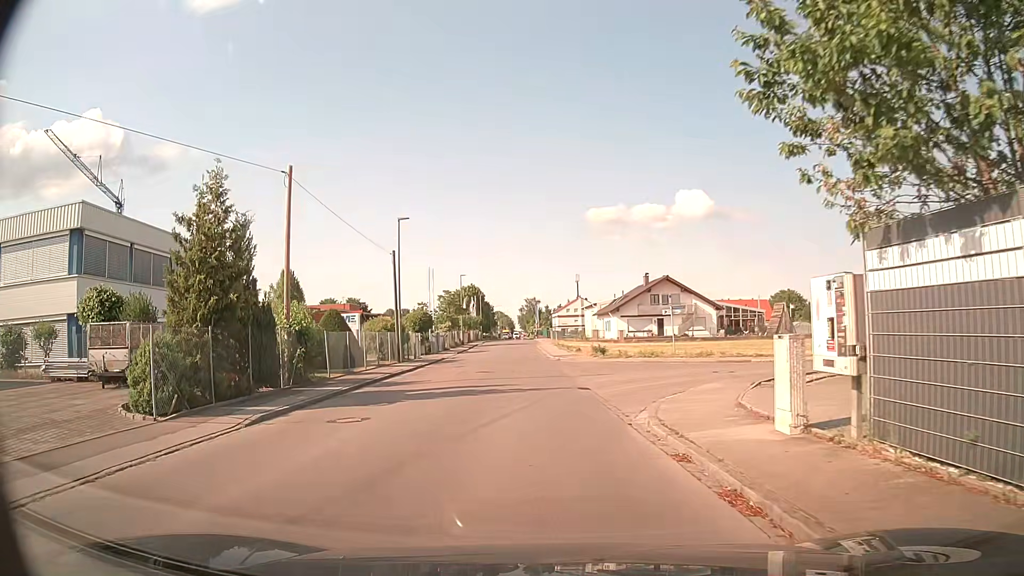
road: residential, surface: asphalt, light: Day
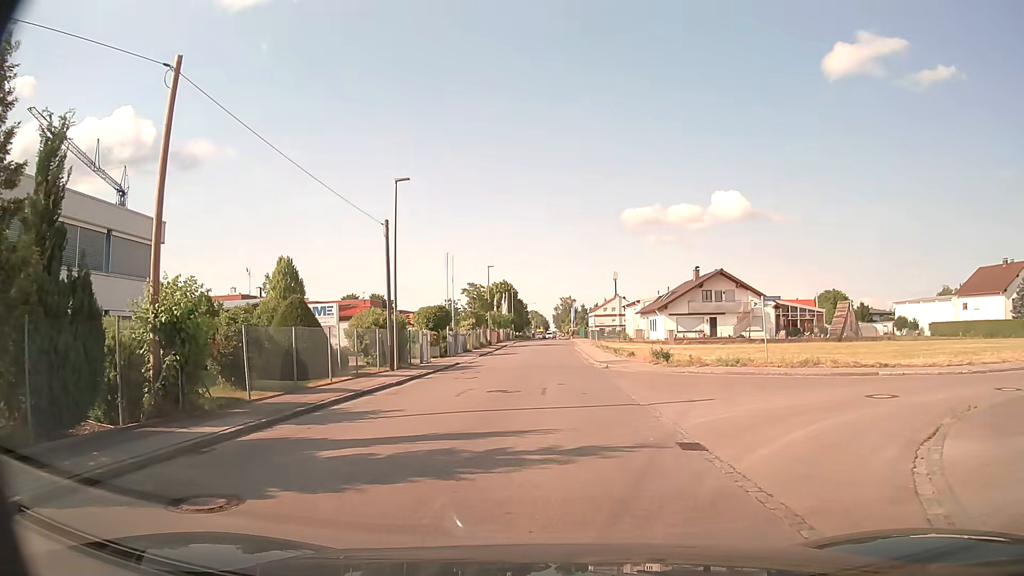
(-0.4, +9.1) m; -4°
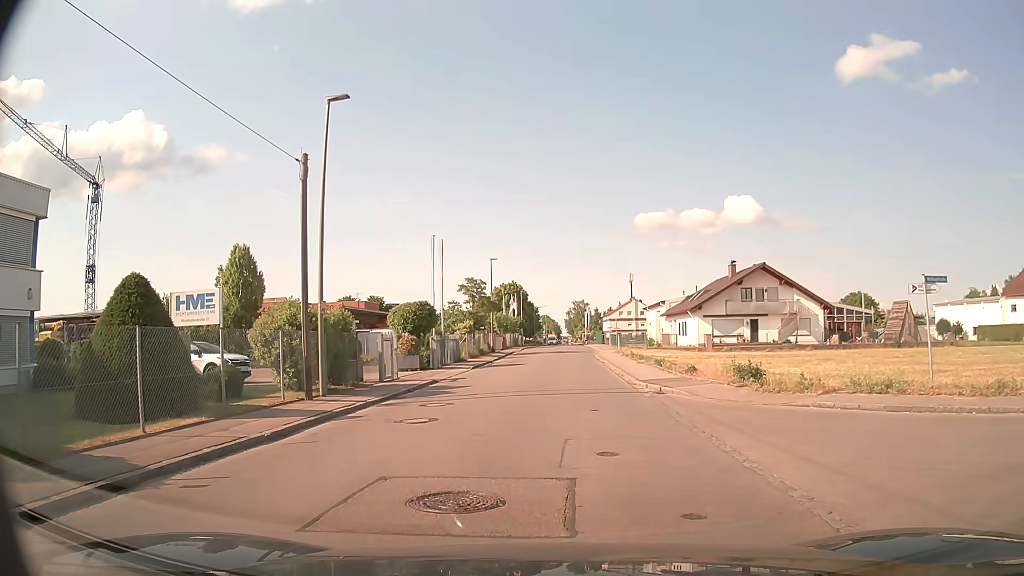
(0.0, +10.4) m; -1°
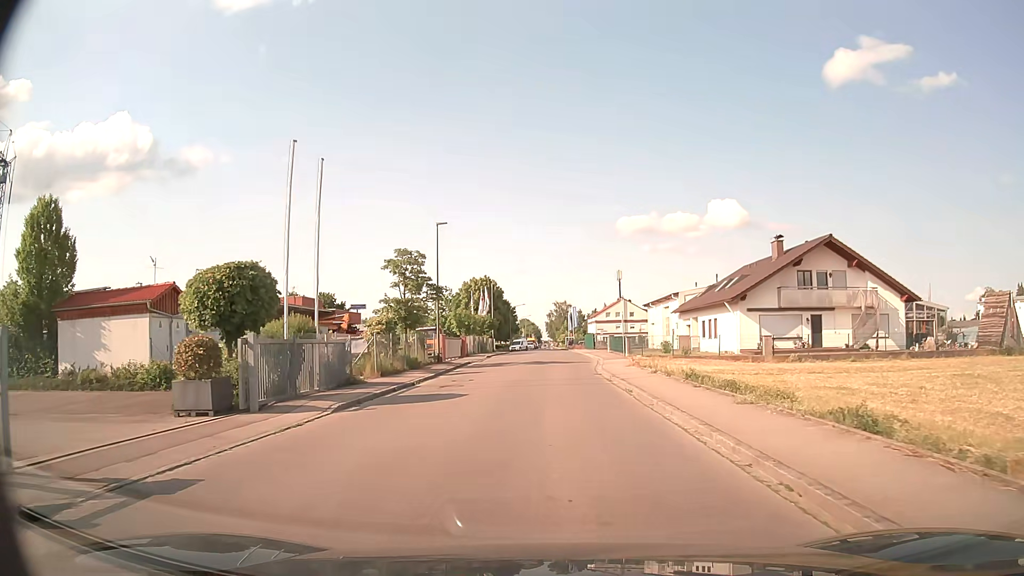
(+0.4, +19.4) m; +2°
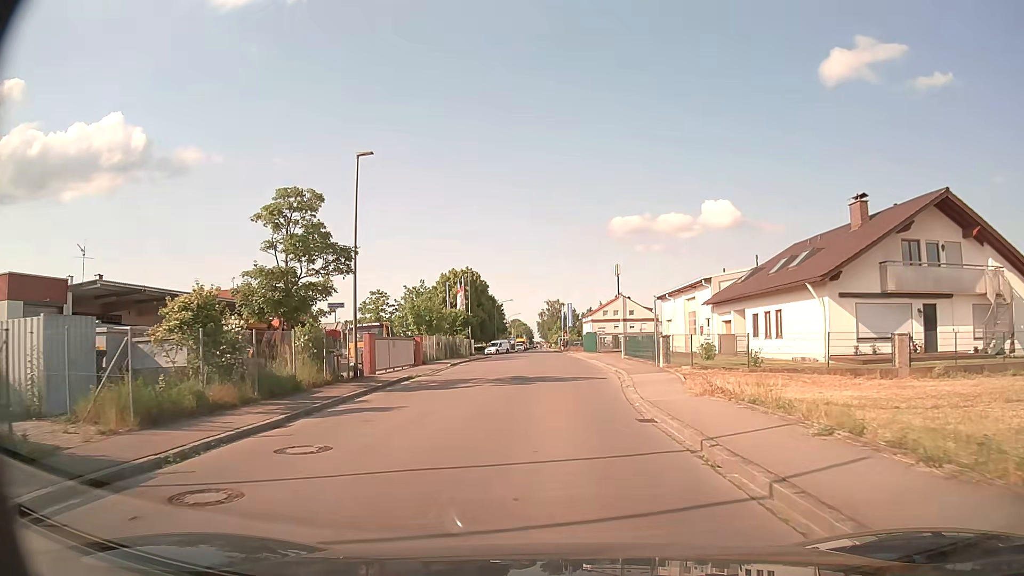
(+0.2, +14.9) m; +1°
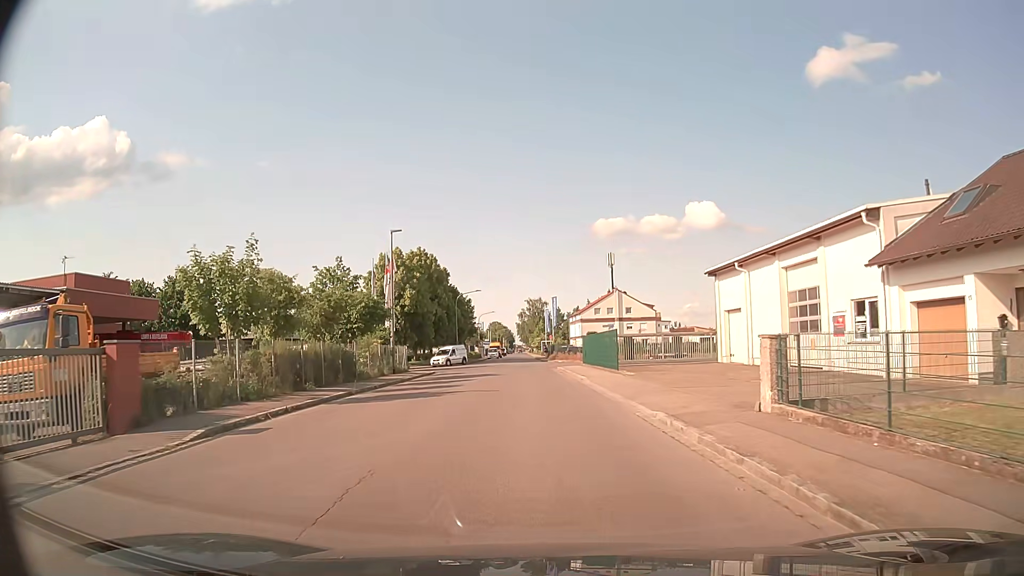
(+0.3, +25.7) m; +2°
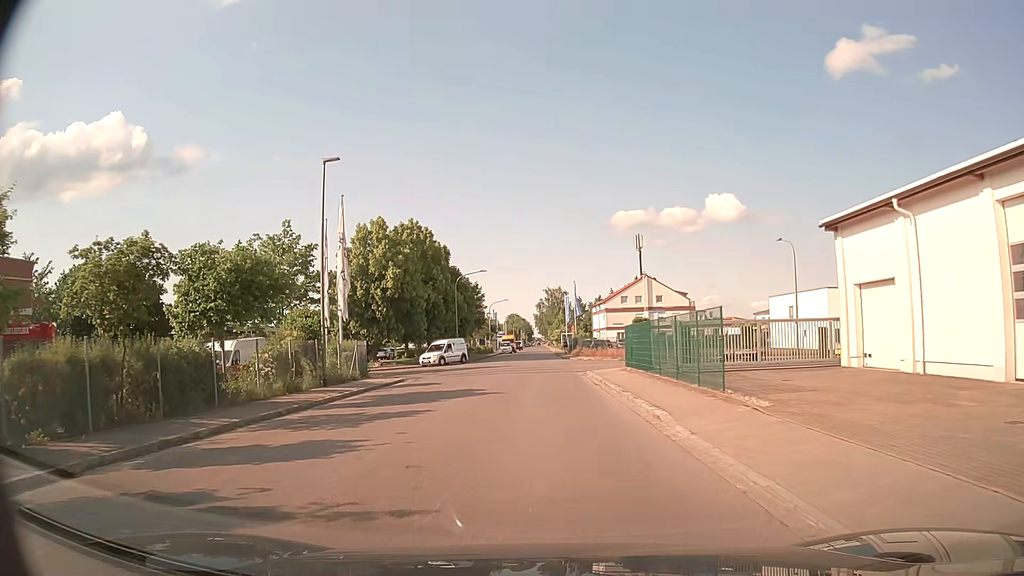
(-0.3, +14.2) m; -3°
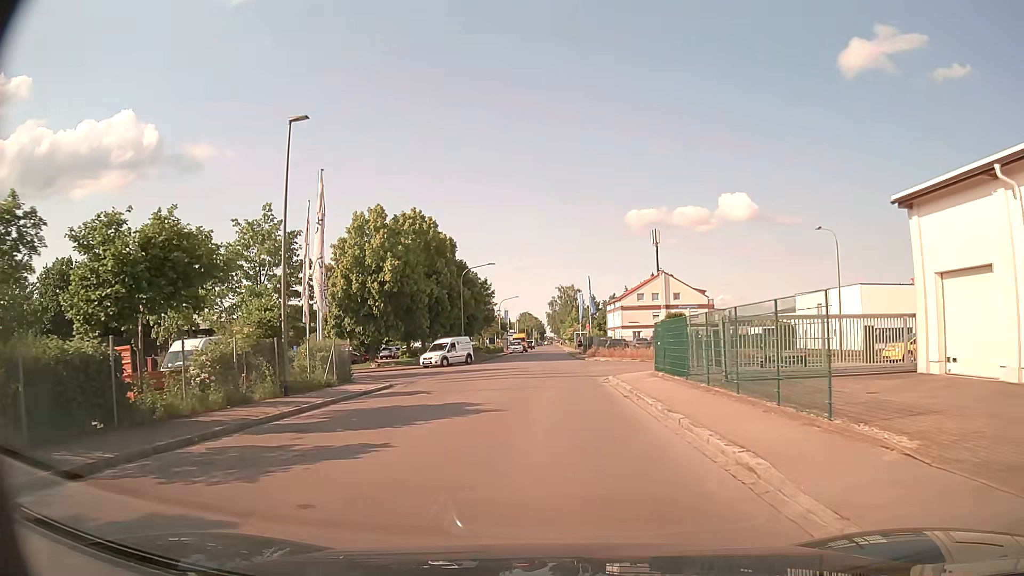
(0.0, +4.6) m; -1°
(0, +10) (0, +20) (0, +30) (+1, +40) (+1, +50) (+1, +60) (+1, +70) (+1, +80) (+1, +90) (+1, +100) m
